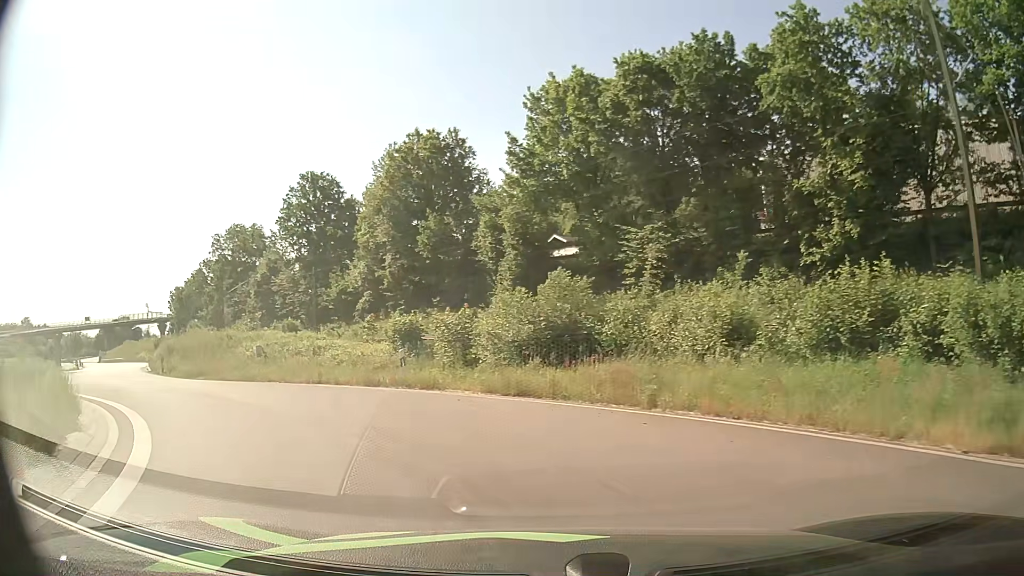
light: Day
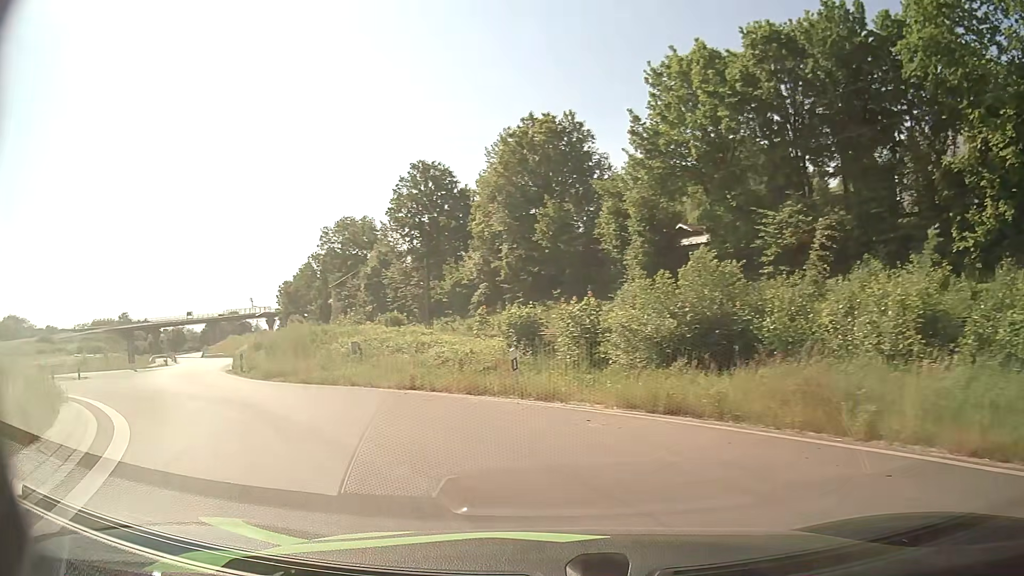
(-0.3, +3.8) m; -11°
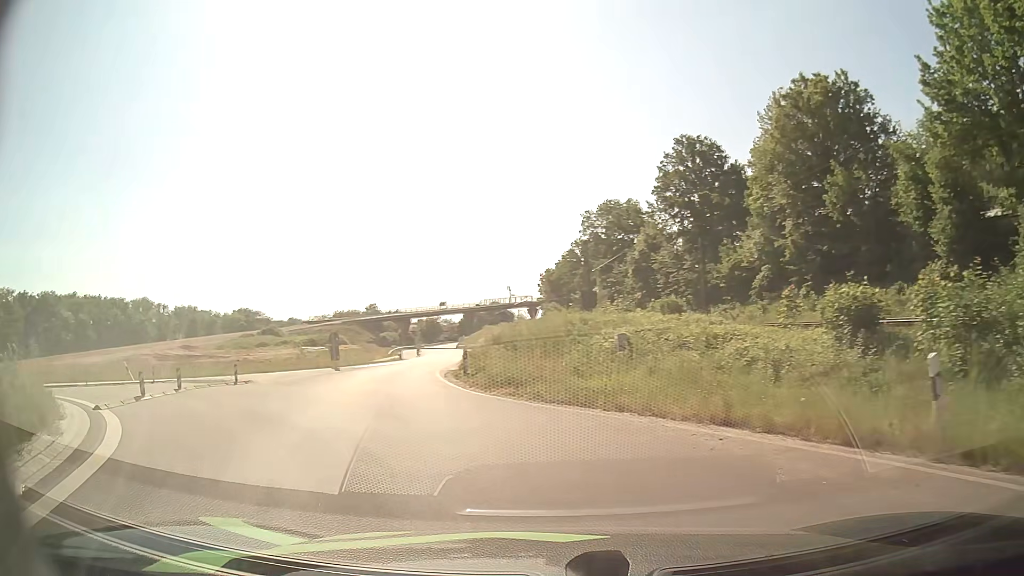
(-1.4, +7.4) m; -22°
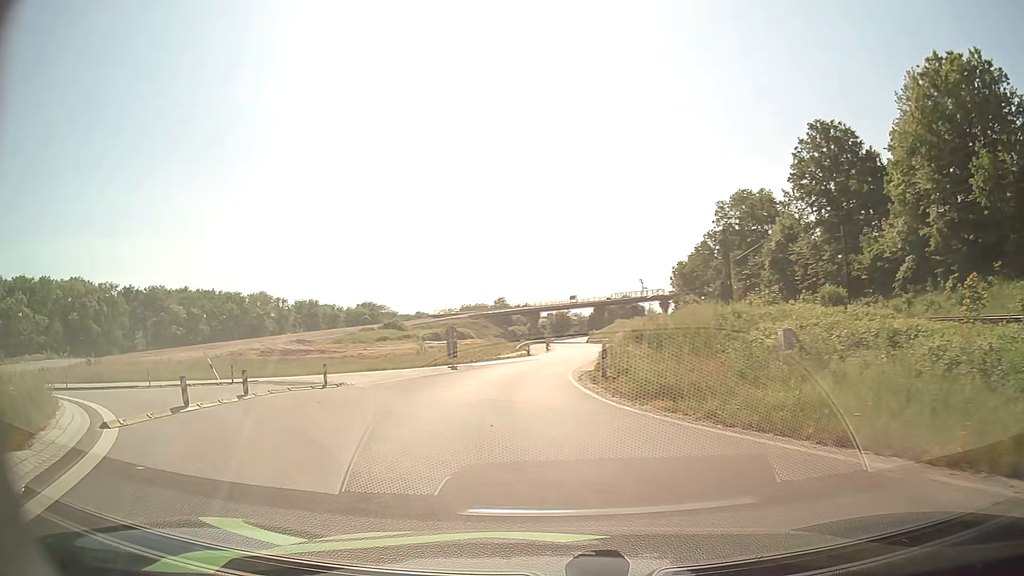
(-0.4, +3.7) m; -12°
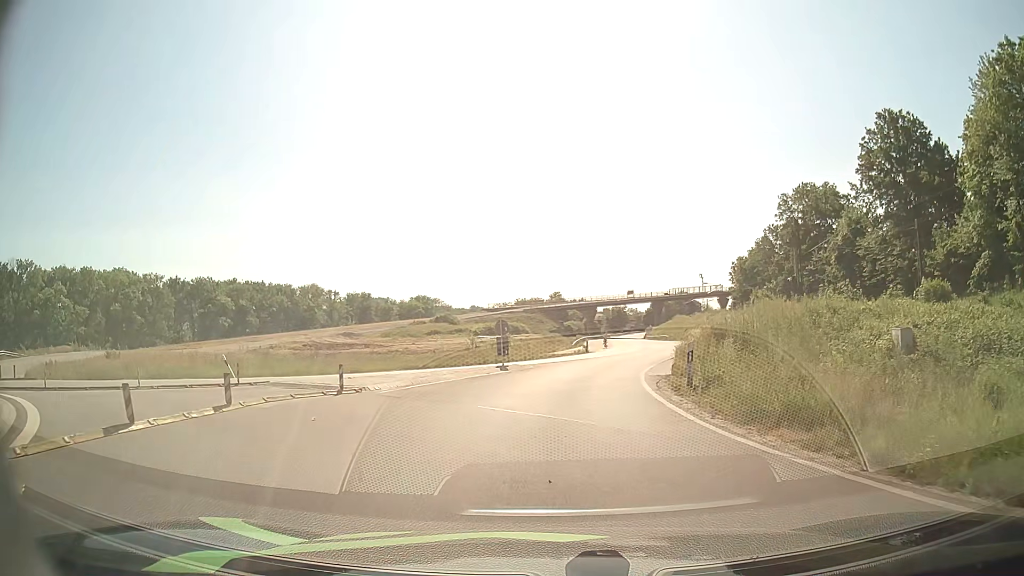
(-0.2, +3.7) m; -5°
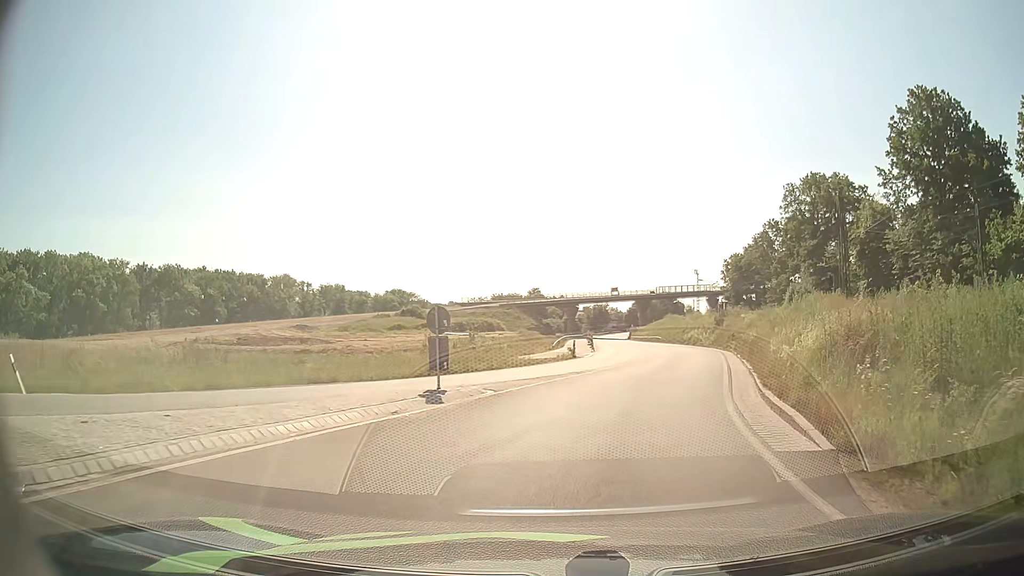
(0.0, +11.6) m; +2°
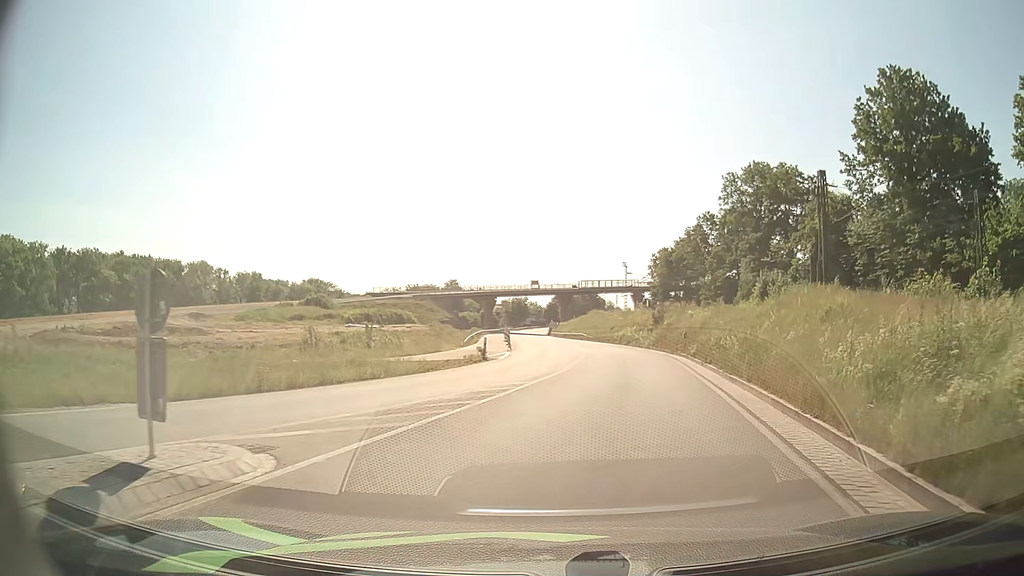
(+0.4, +8.5) m; +7°
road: primary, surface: asphalt
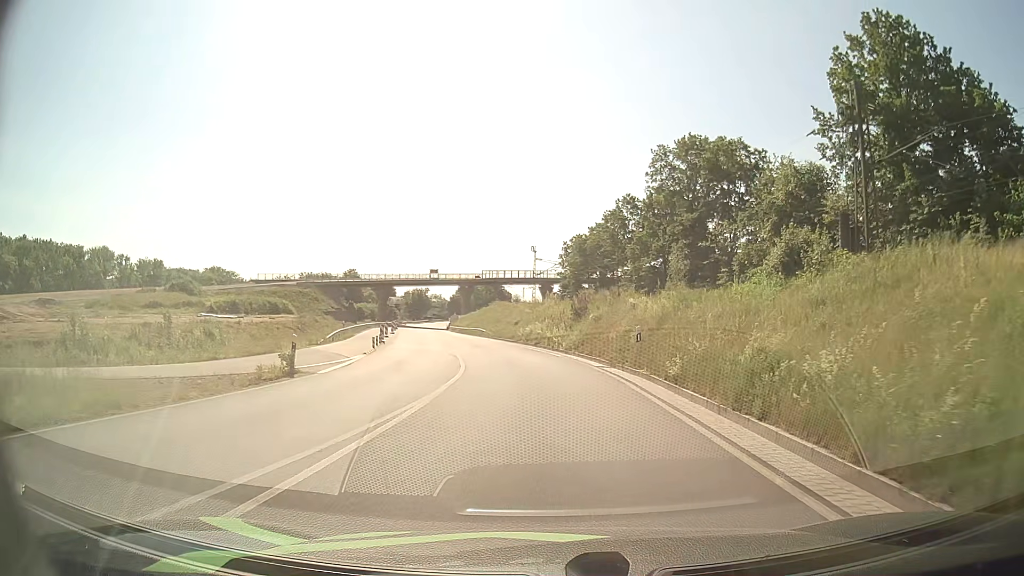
(+1.3, +14.1) m; +8°
(0, +10) (0, +20) (-1, +30) (-3, +40) (-5, +50) (-7, +59) (-9, +69) (-11, +79) (-13, +89) (-15, +99) m
